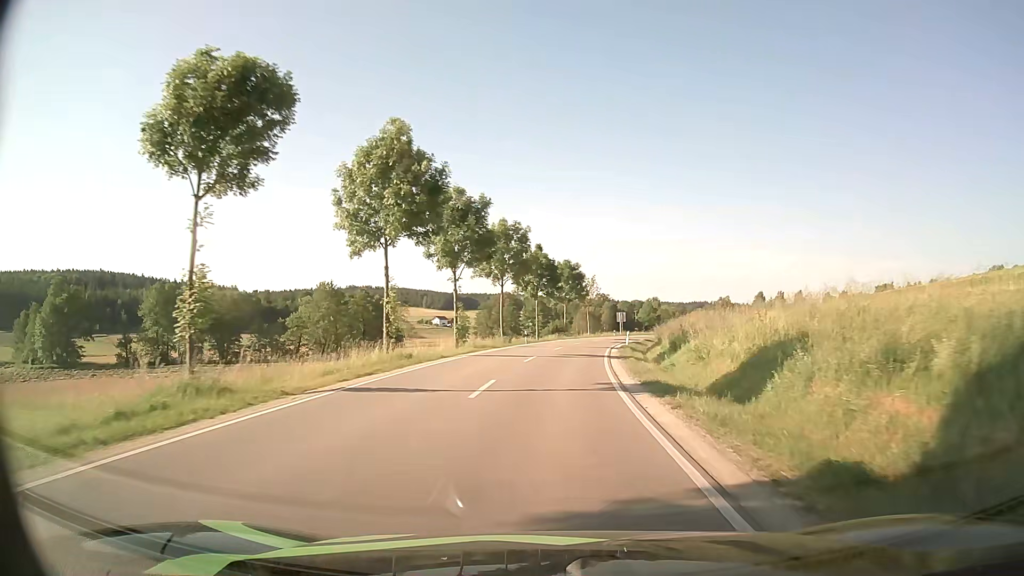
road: secondary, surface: asphalt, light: Day
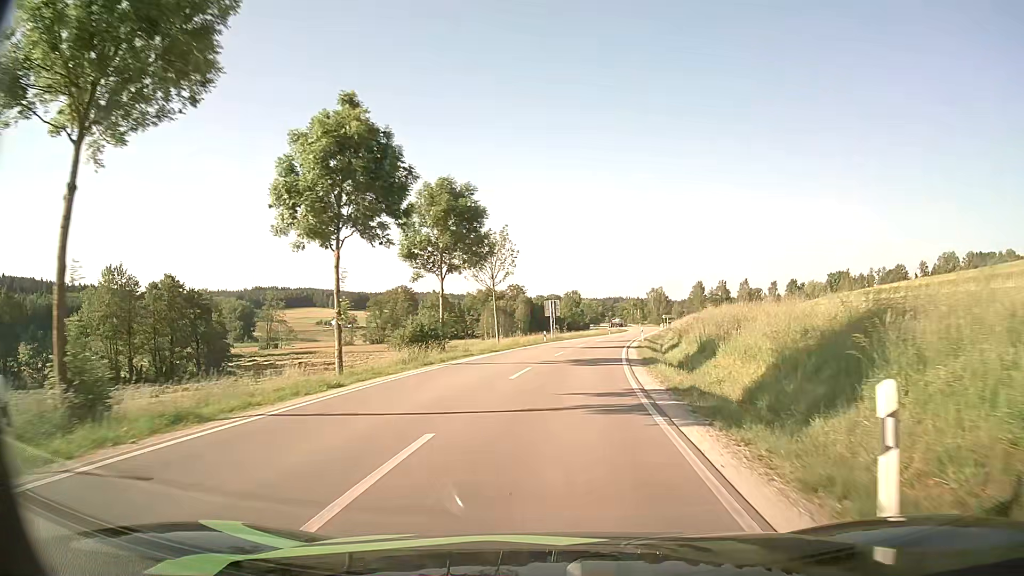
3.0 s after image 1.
(+2.5, +44.0) m; +7°
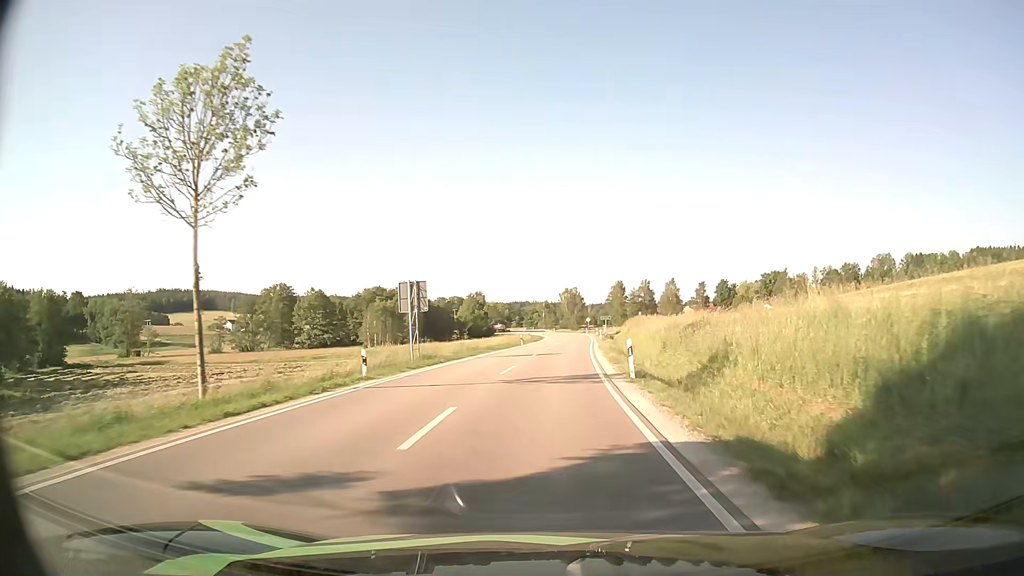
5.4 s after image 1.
(+2.0, +32.4) m; +8°
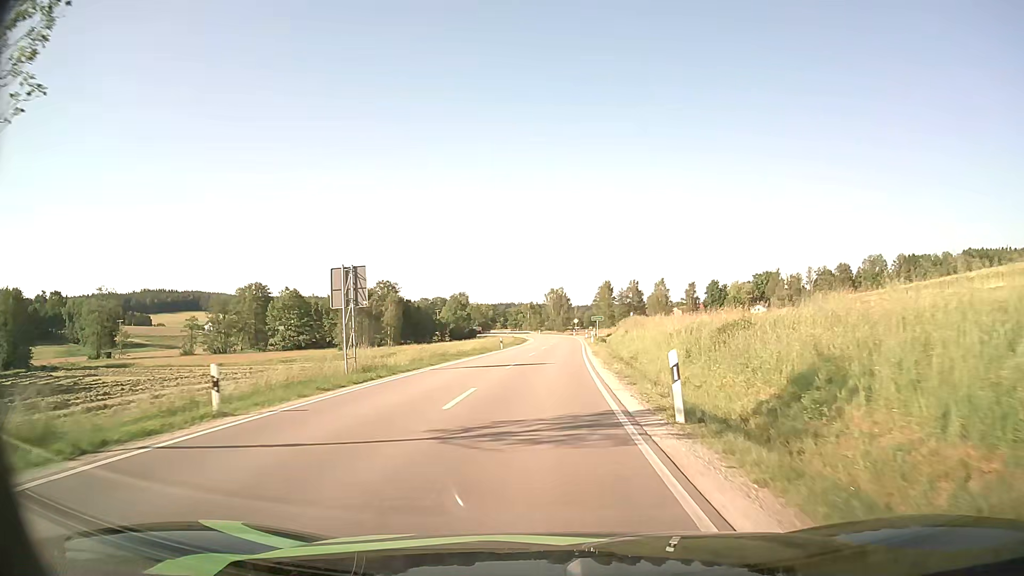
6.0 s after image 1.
(+0.1, +8.3) m; +1°
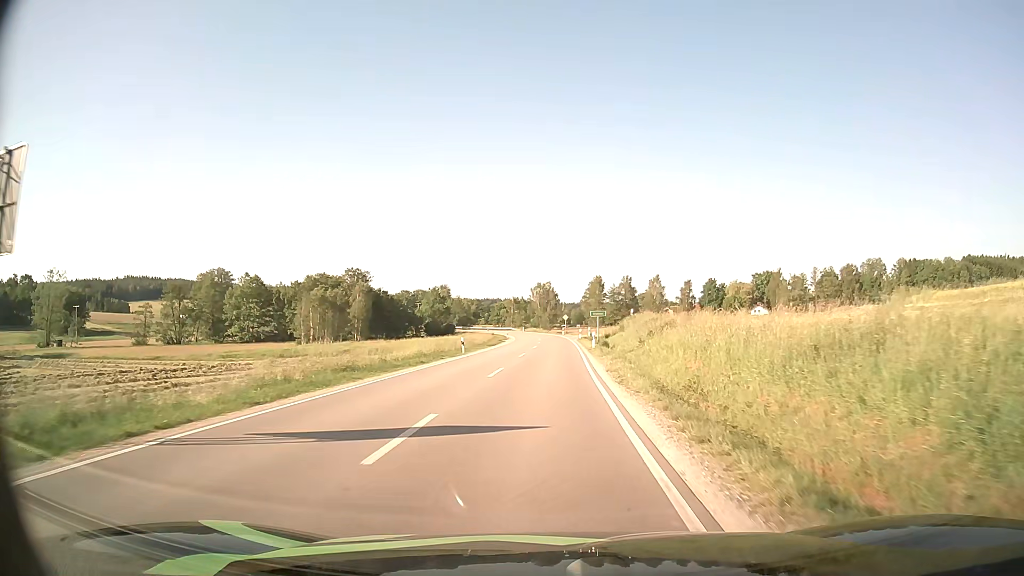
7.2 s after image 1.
(+0.1, +16.7) m; +1°
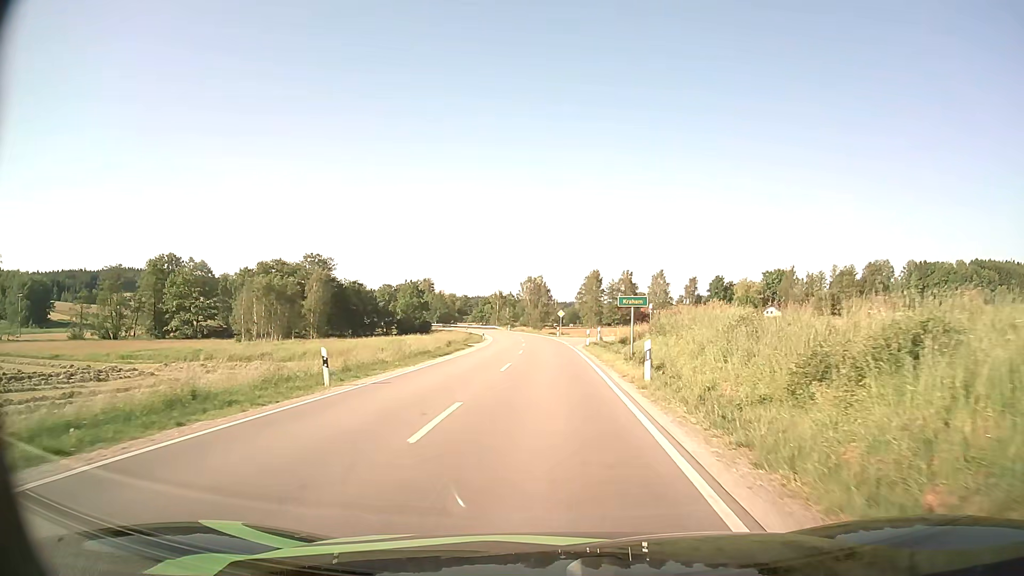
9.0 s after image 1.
(+0.1, +22.7) m; +1°
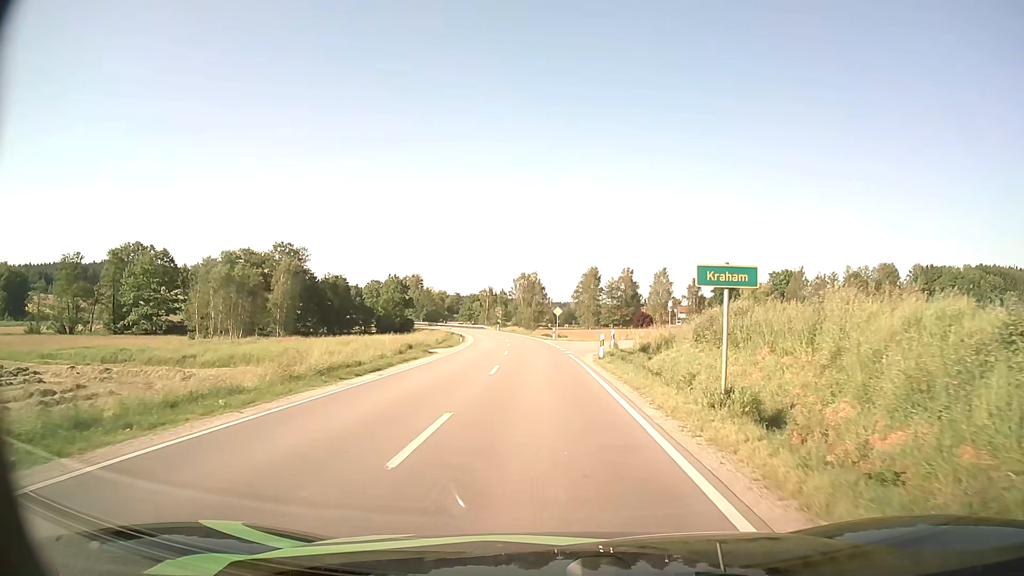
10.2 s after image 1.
(+0.1, +13.3) m; 0°
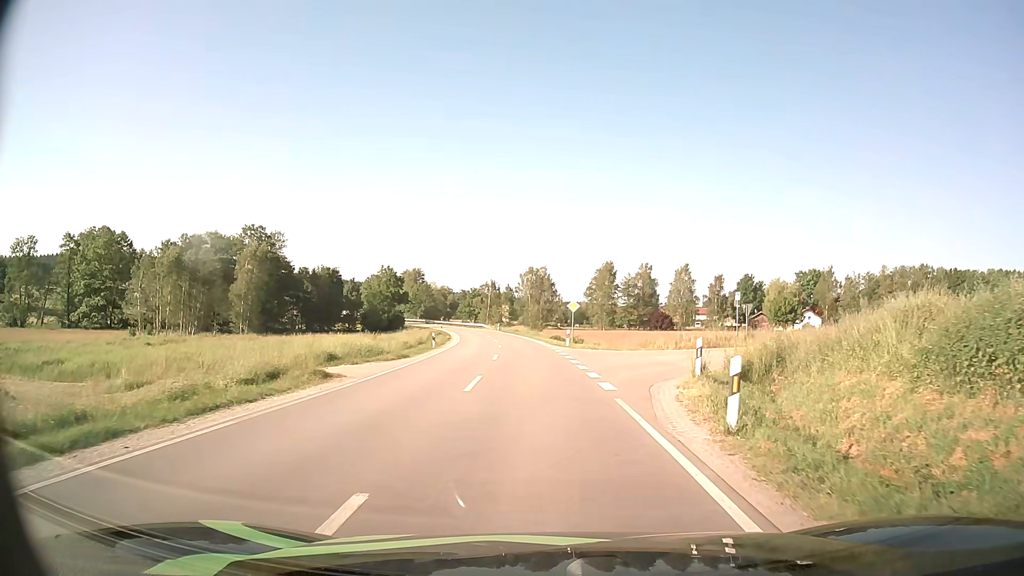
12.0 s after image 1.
(-0.1, +16.9) m; -1°
(0, +10) (+3, +20) (+8, +28) (+15, +35) (+22, +42) (+29, +49) (+36, +57) (+42, +65) (+47, +73) (+53, +81) m
